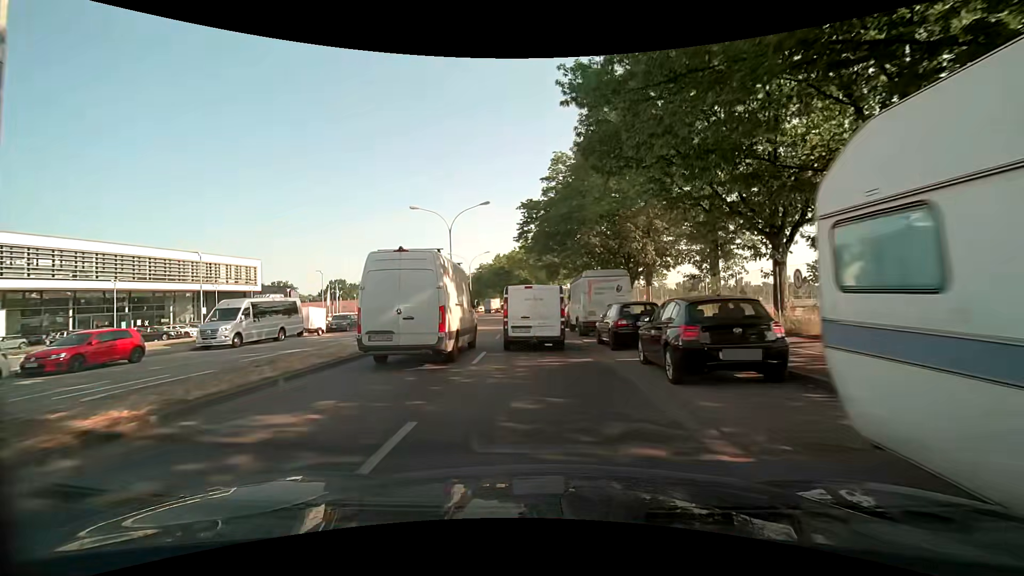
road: secondary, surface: asphalt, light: Day
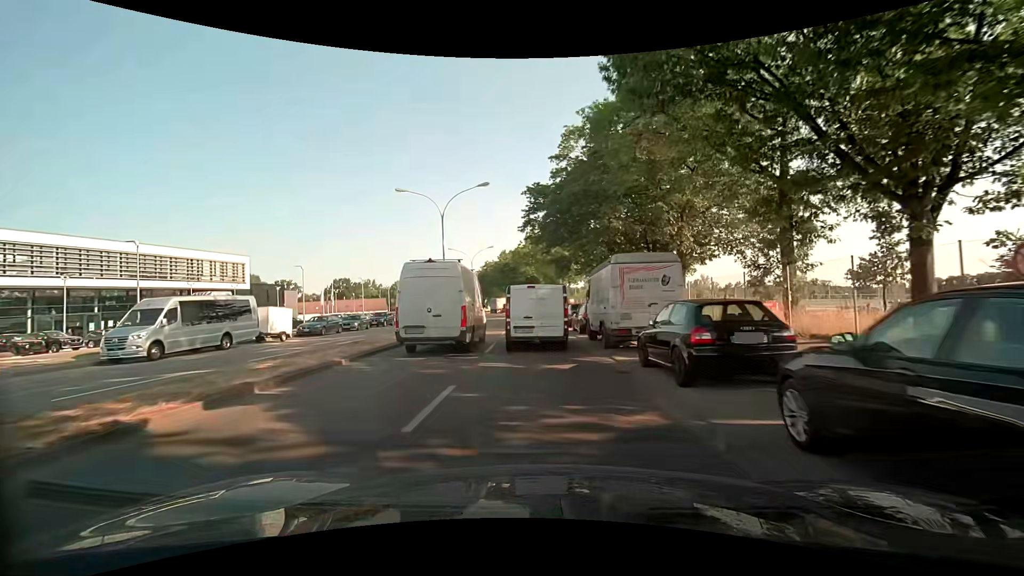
(-0.1, +6.3) m; -1°
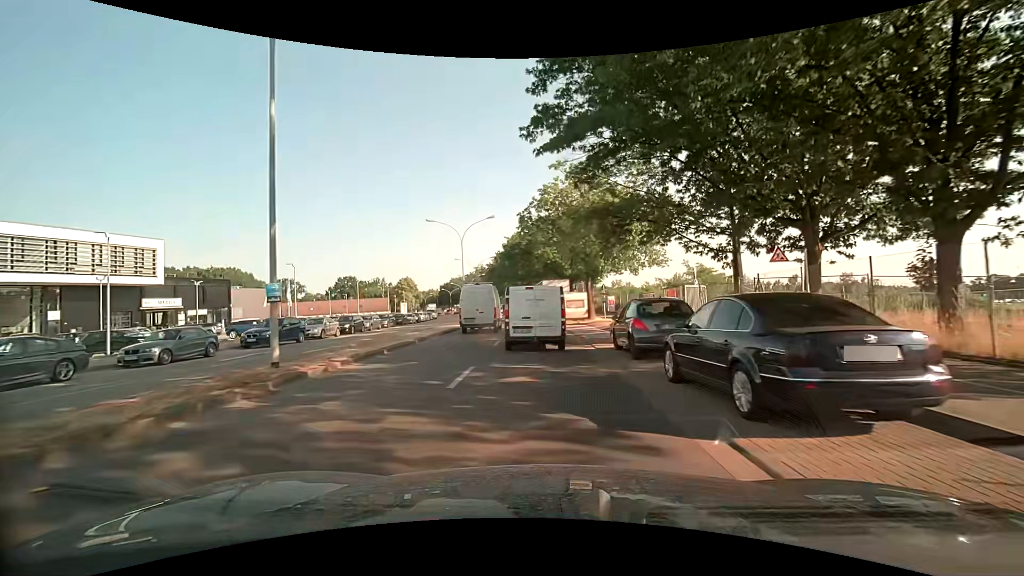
(-0.4, +24.2) m; -3°
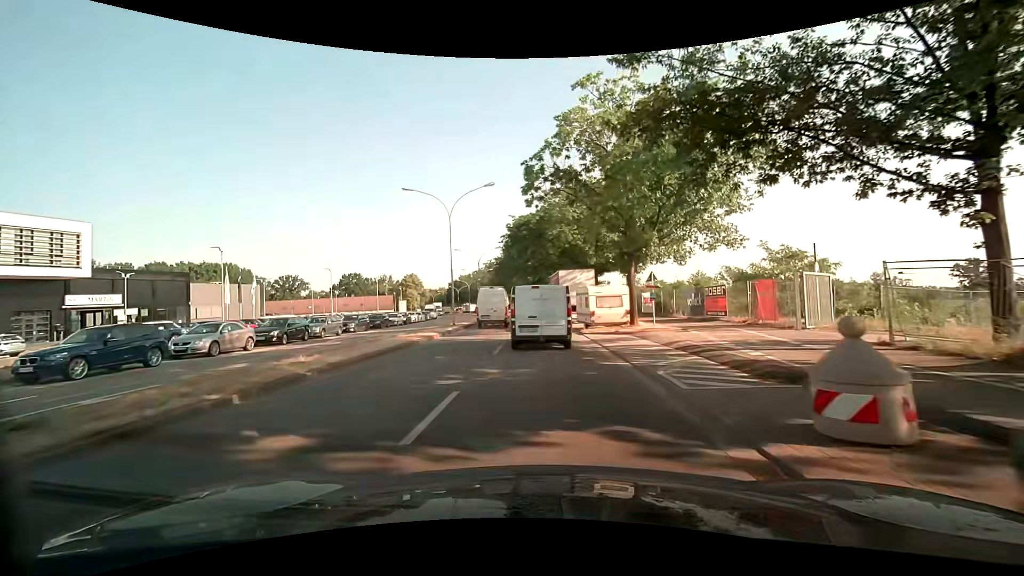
(-0.2, +12.4) m; -1°
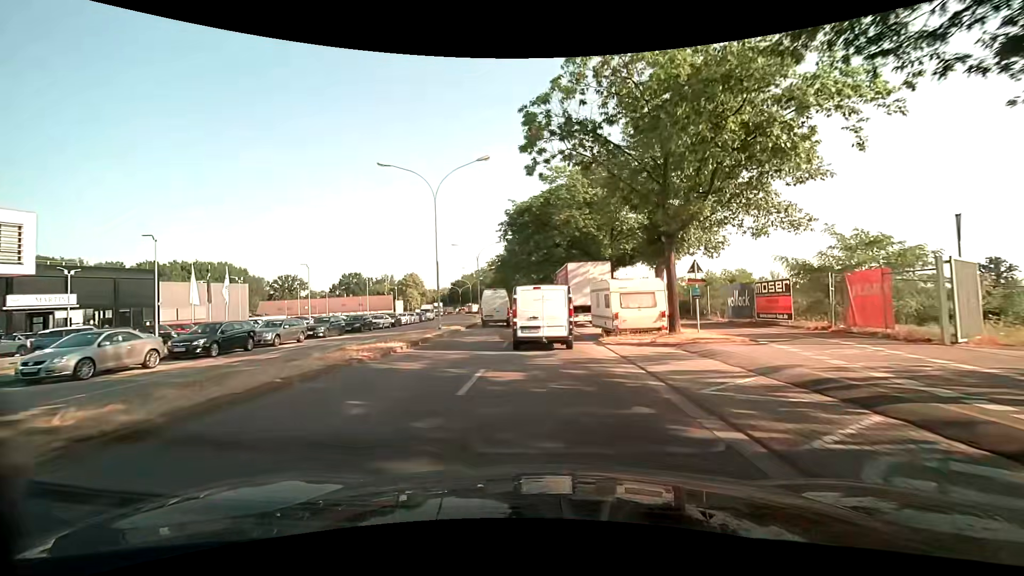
(-0.1, +6.3) m; -1°
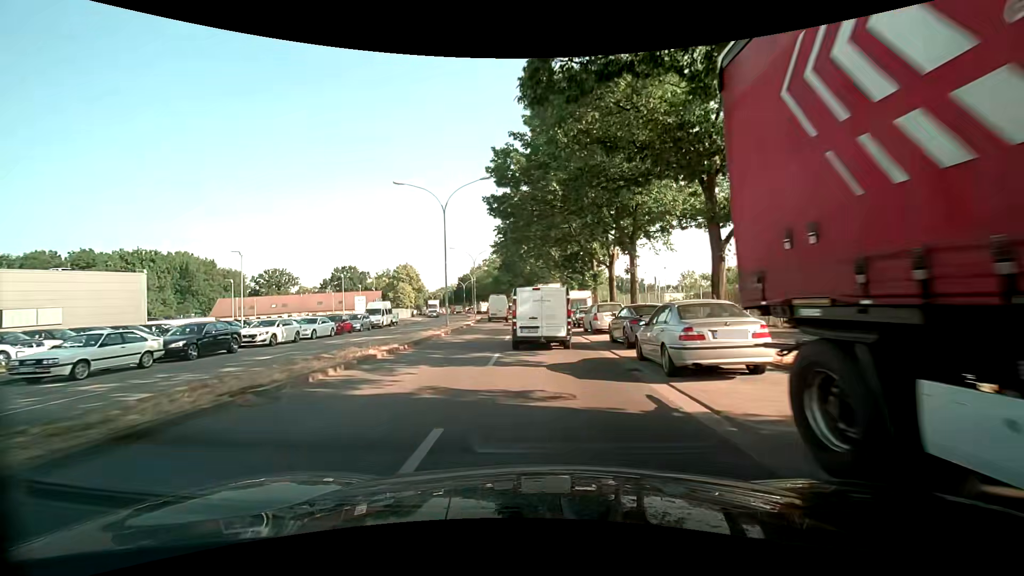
(-0.5, +32.3) m; -3°
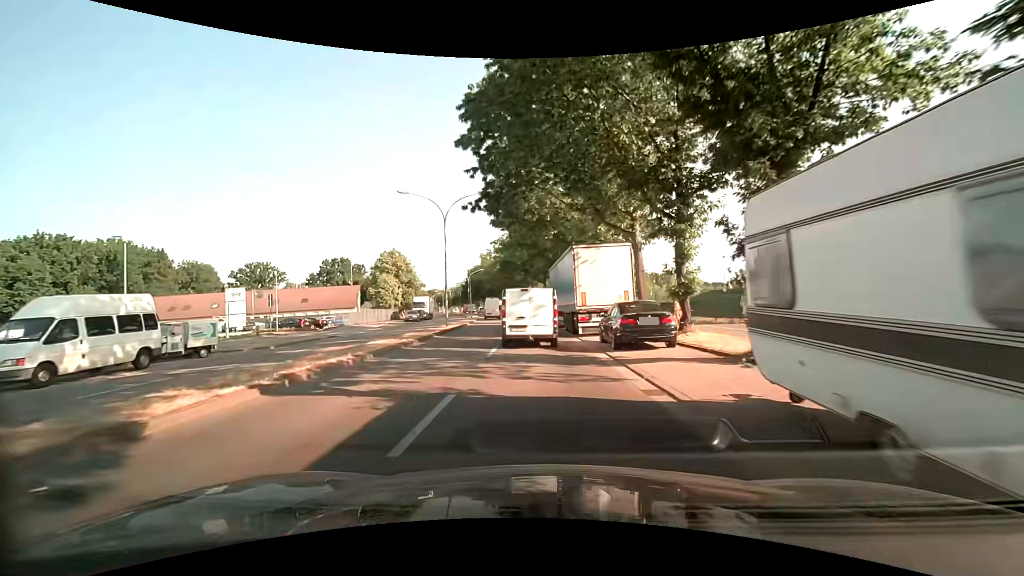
(-0.4, +34.1) m; -2°
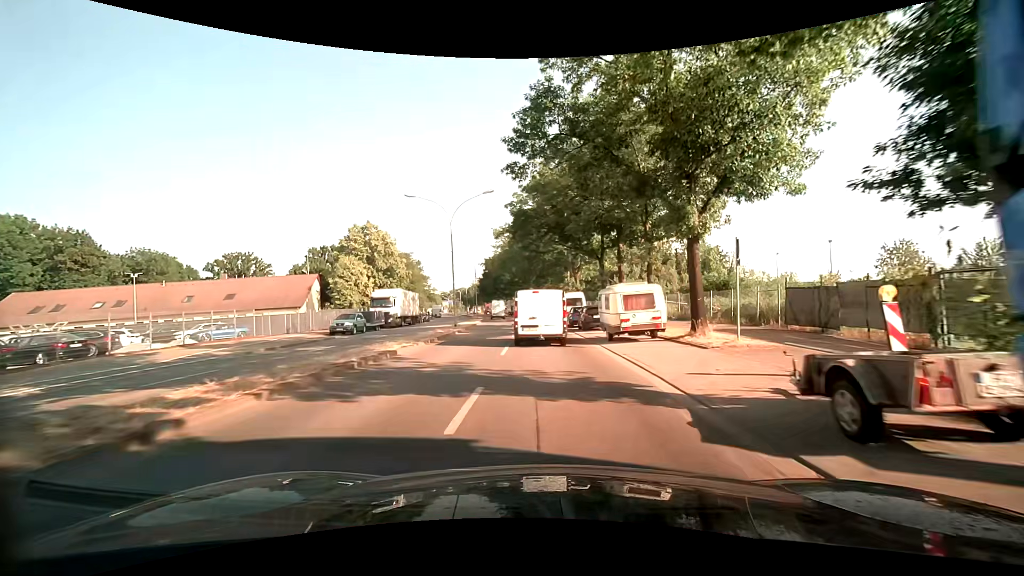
(-1.3, +35.2) m; -4°
(0, +10) (0, +20) (0, +30) (-1, +40) (-1, +50) (-2, +60) (-4, +70) (-5, +80) (-6, +90) (-8, +100) m
